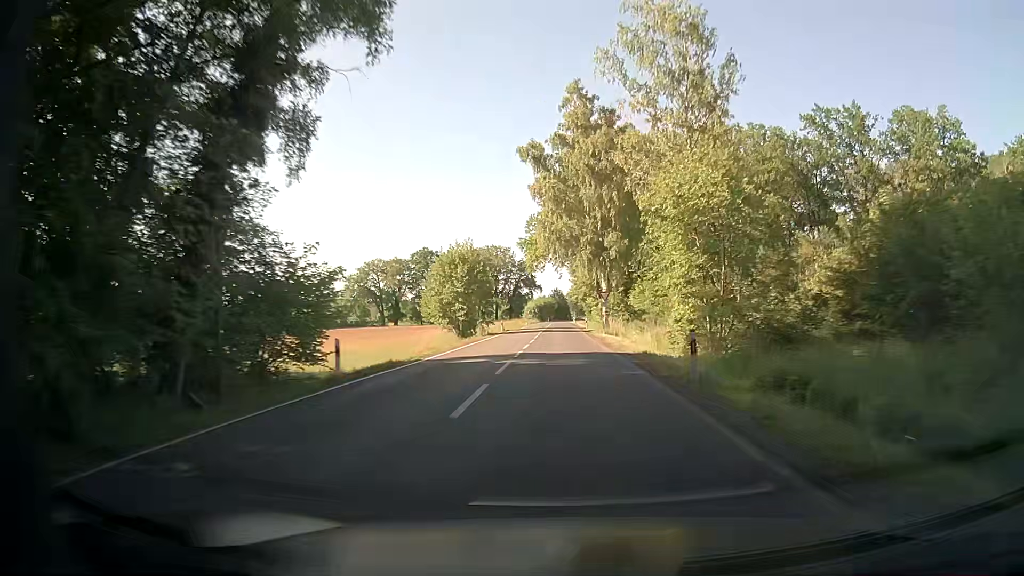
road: secondary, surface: asphalt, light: Day
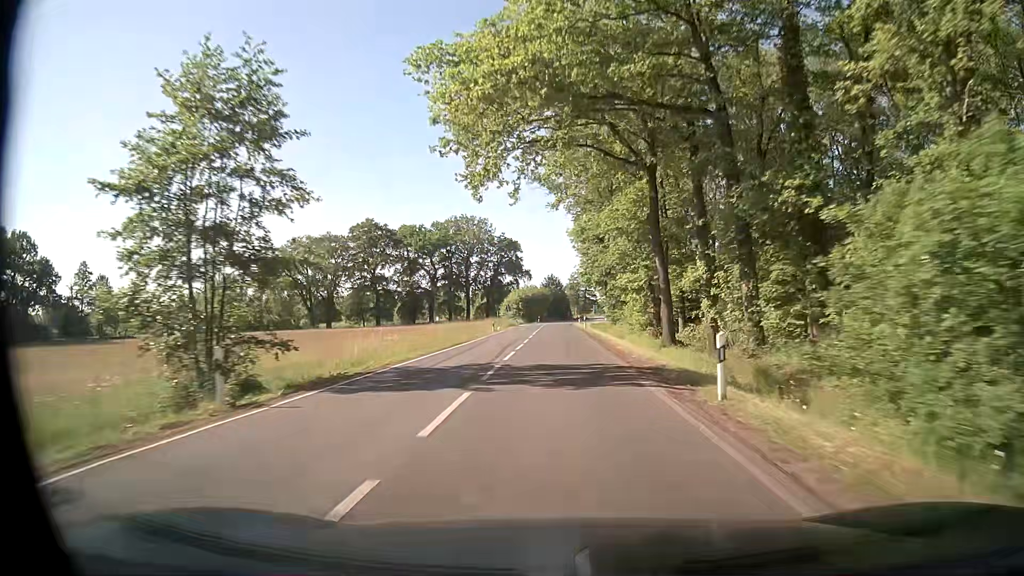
(+0.1, +54.9) m; 0°
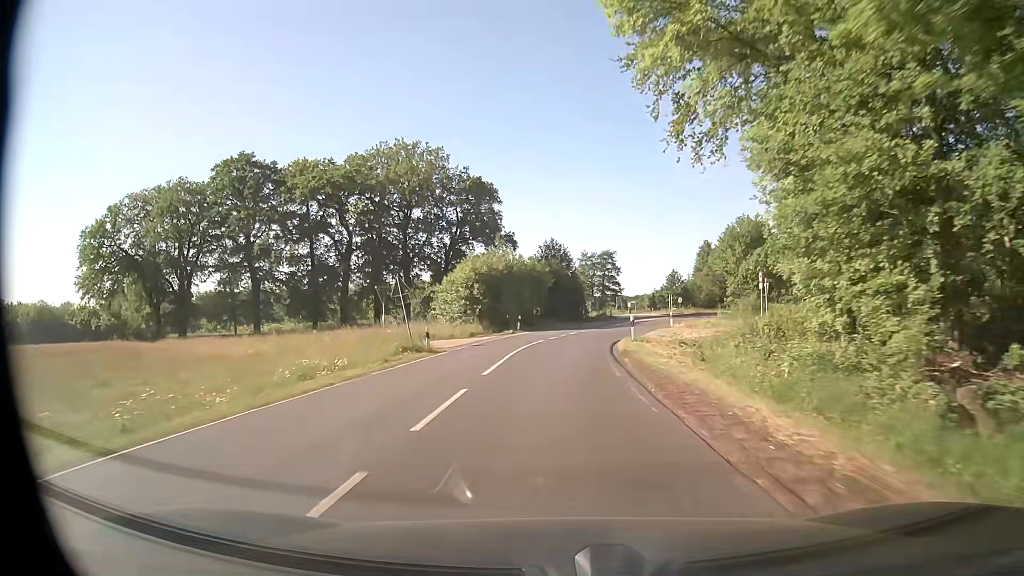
(+0.1, +59.4) m; -1°
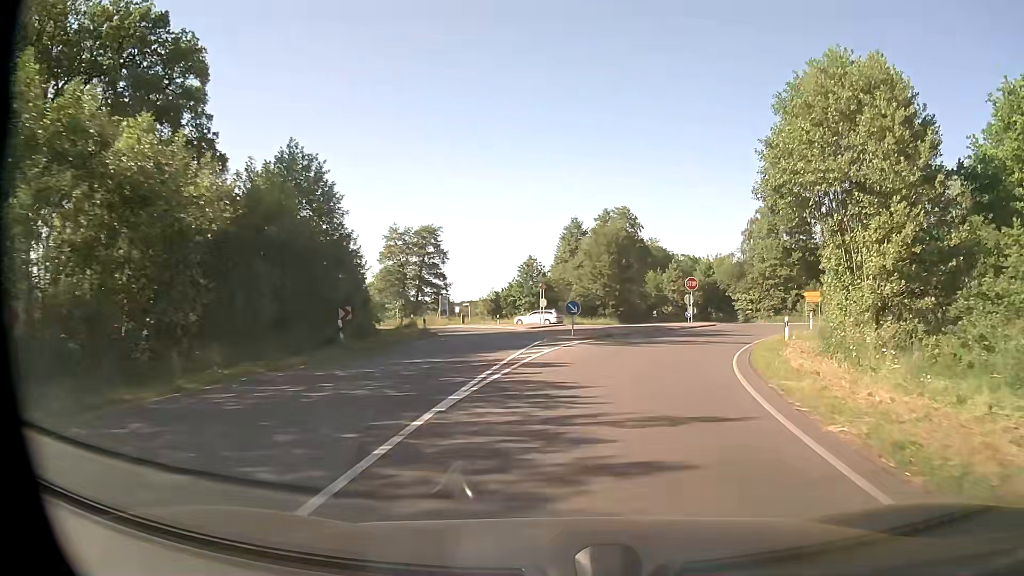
(+3.6, +44.7) m; +14°
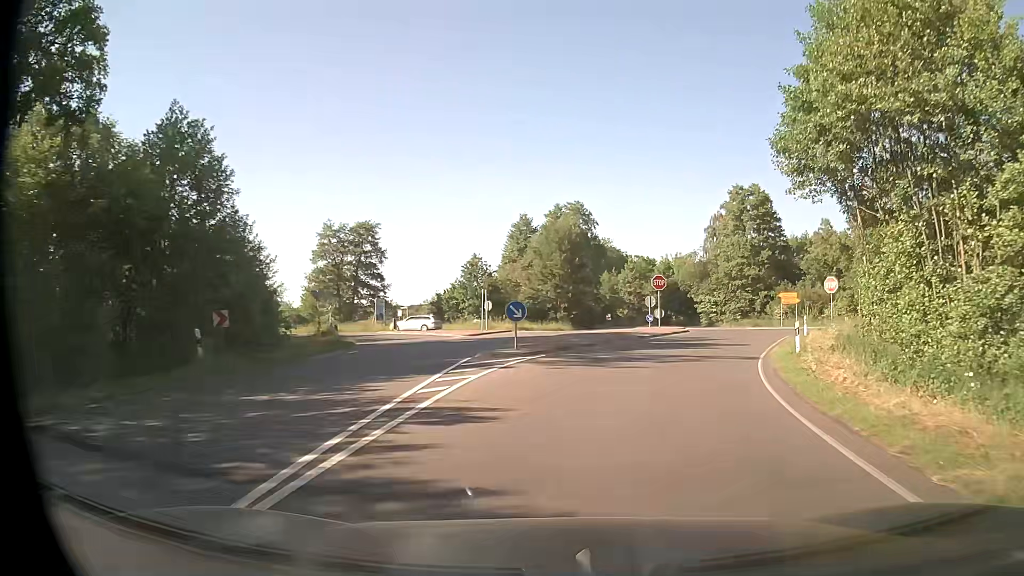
(+0.3, +6.9) m; +4°
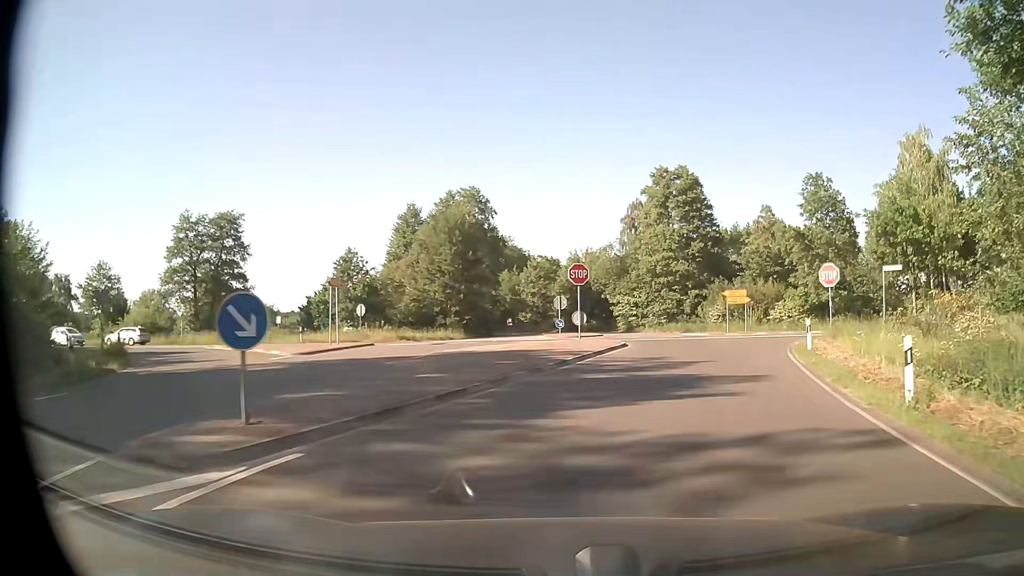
(+0.9, +12.3) m; +8°
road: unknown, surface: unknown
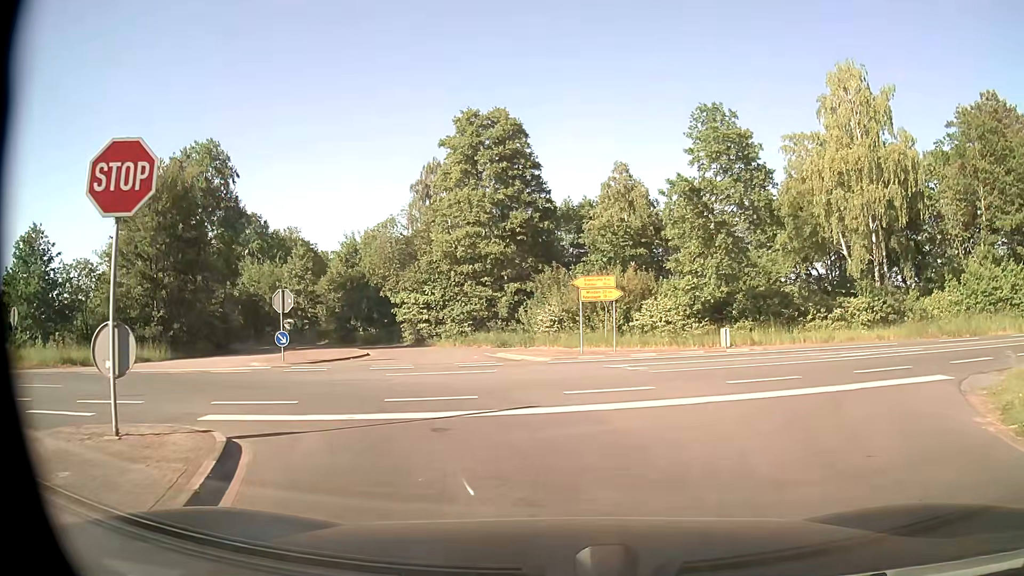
(+3.2, +21.1) m; +16°
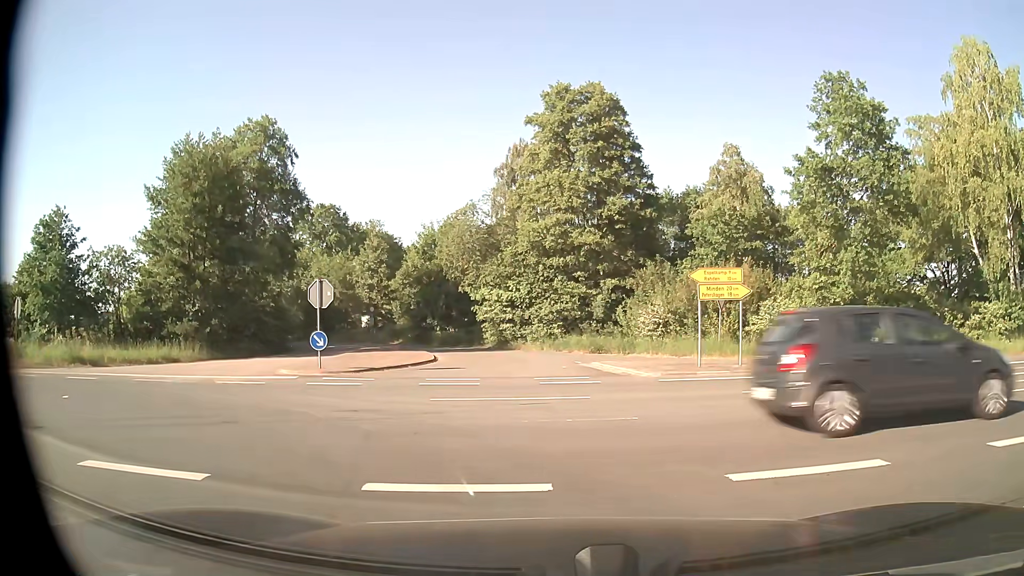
(-0.3, +5.5) m; -7°
